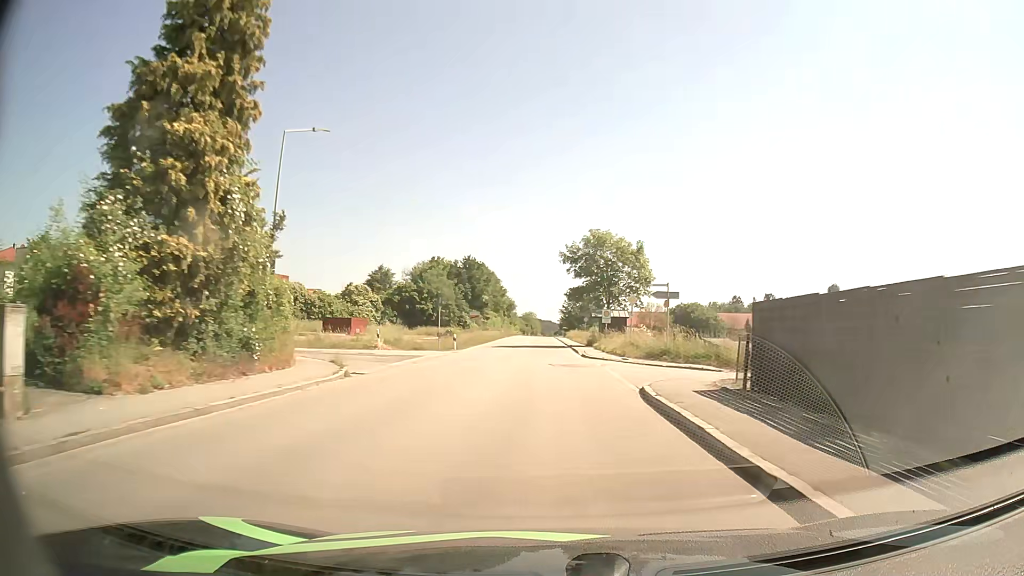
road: tertiary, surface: asphalt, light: Day
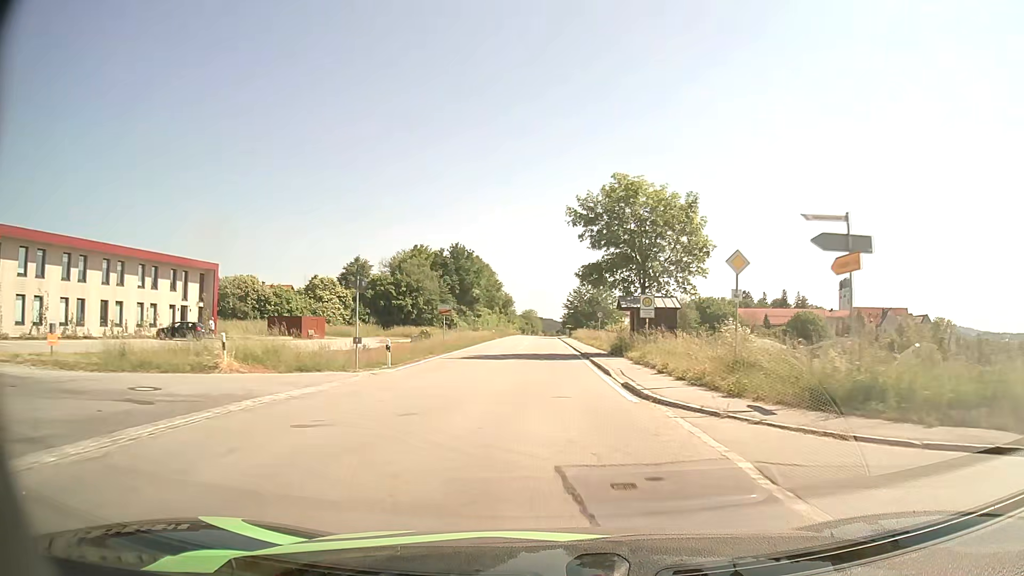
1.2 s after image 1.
(0.0, +18.4) m; 0°
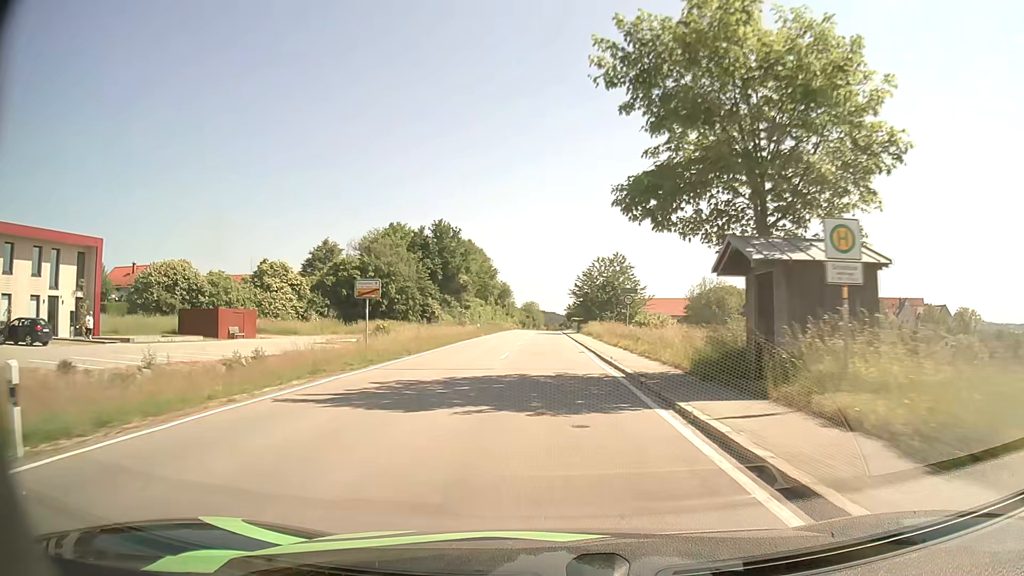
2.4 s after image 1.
(+0.1, +18.9) m; 0°
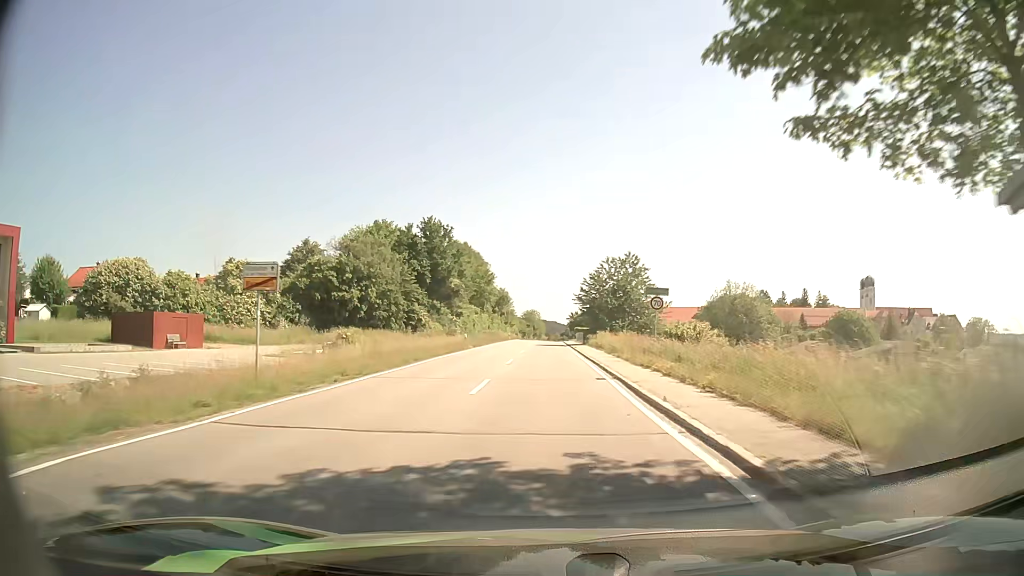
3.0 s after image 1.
(0.0, +9.6) m; 0°
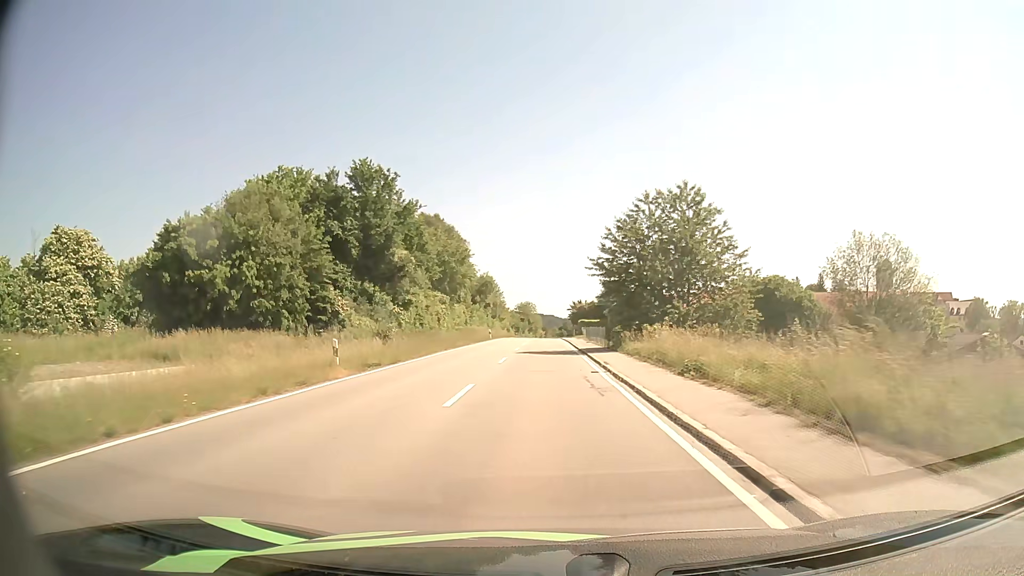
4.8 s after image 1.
(+0.2, +28.2) m; +1°
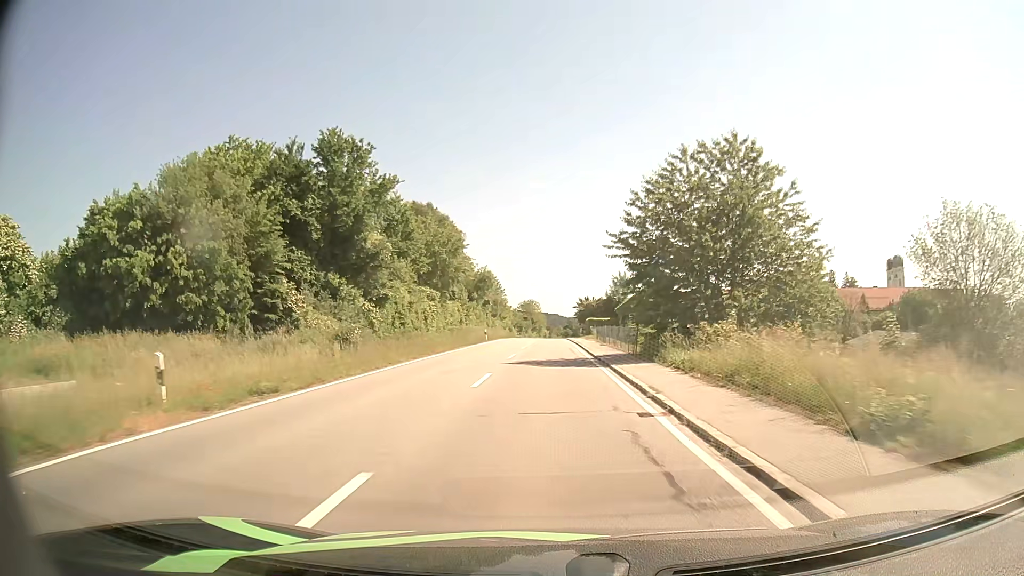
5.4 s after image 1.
(0.0, +9.3) m; 0°
